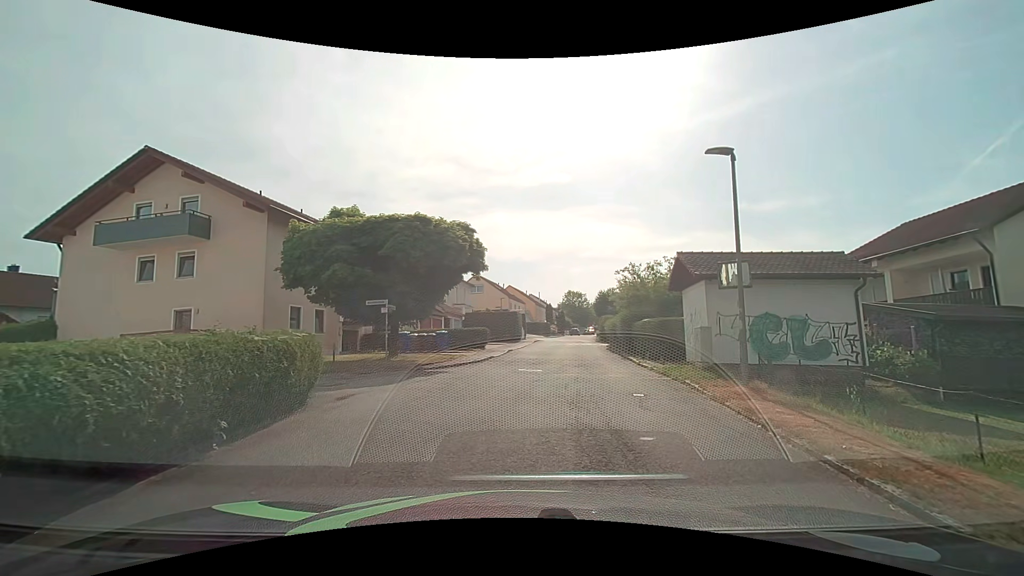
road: residential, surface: asphalt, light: Day
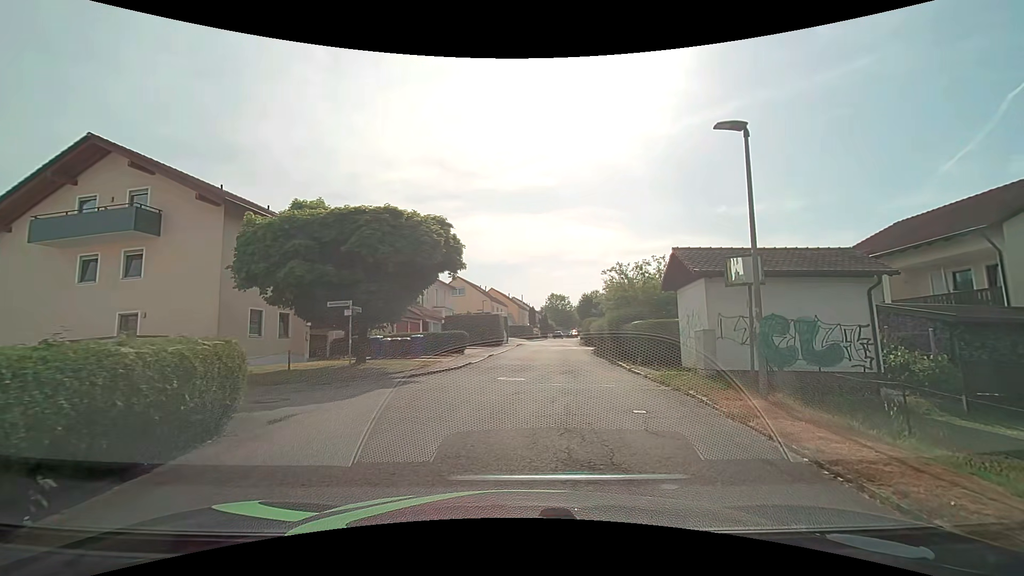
(0.0, +1.8) m; +3°
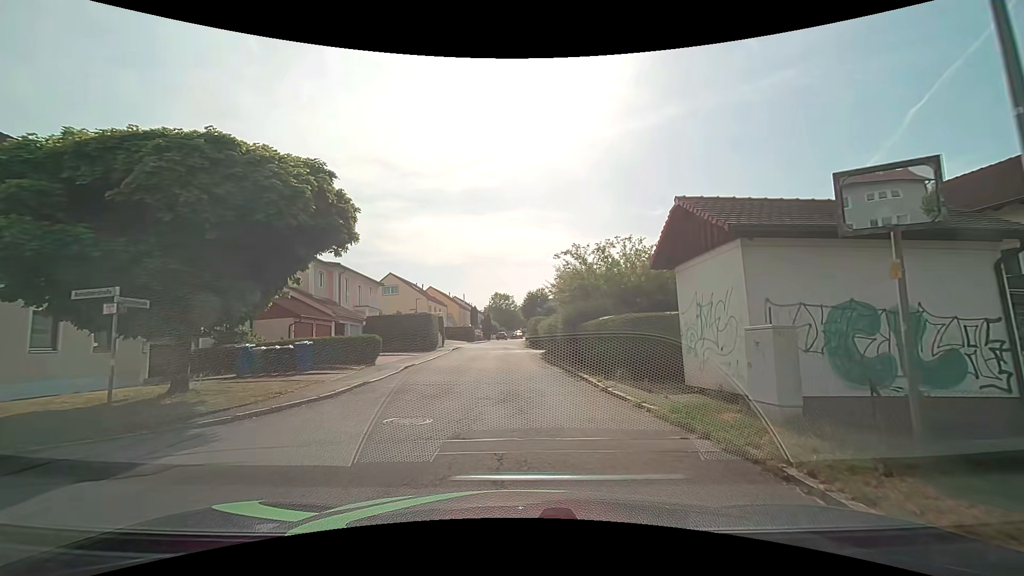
(+0.4, +6.6) m; +6°
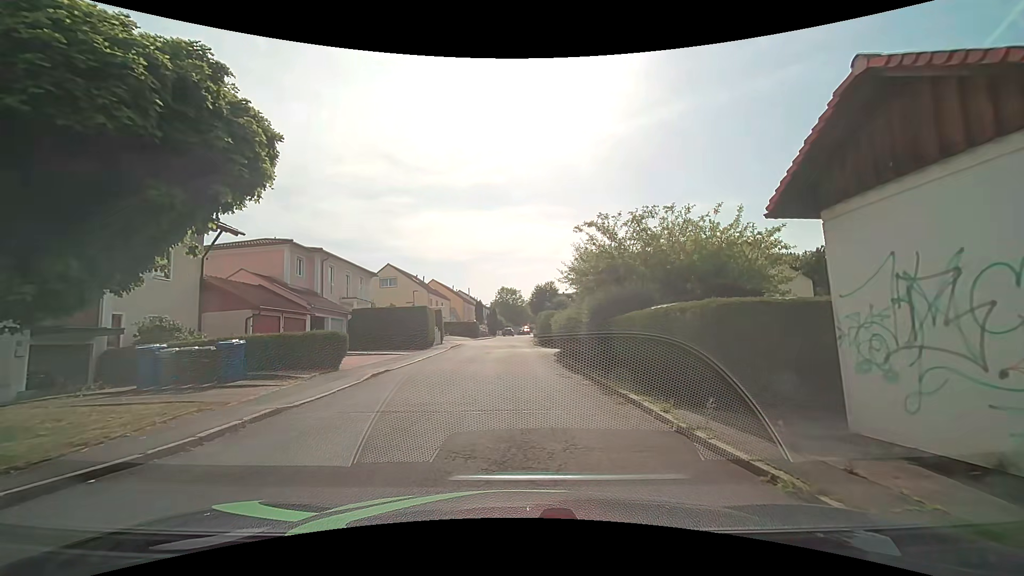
(0.0, +5.2) m; 0°
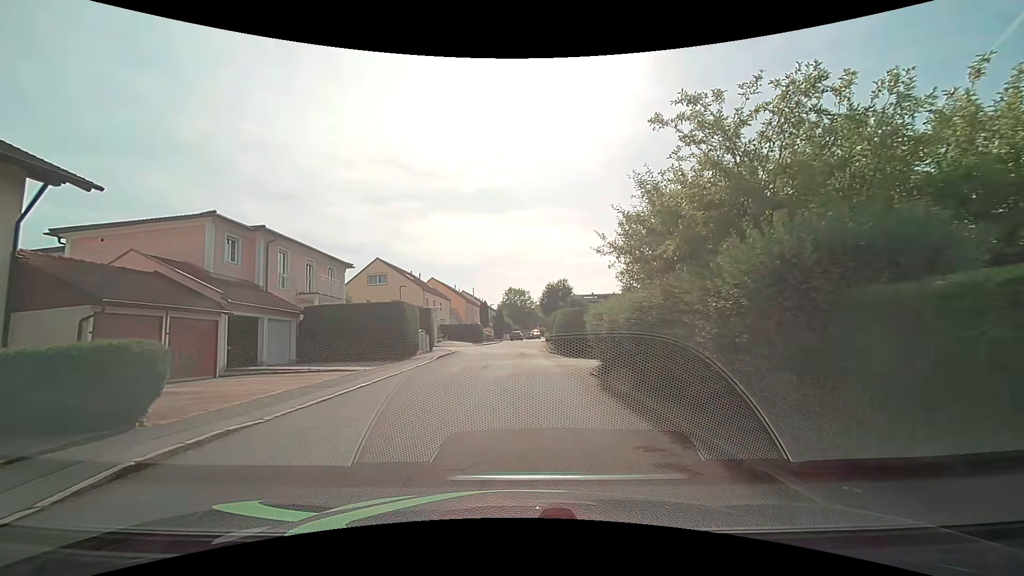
(-0.1, +9.1) m; -1°
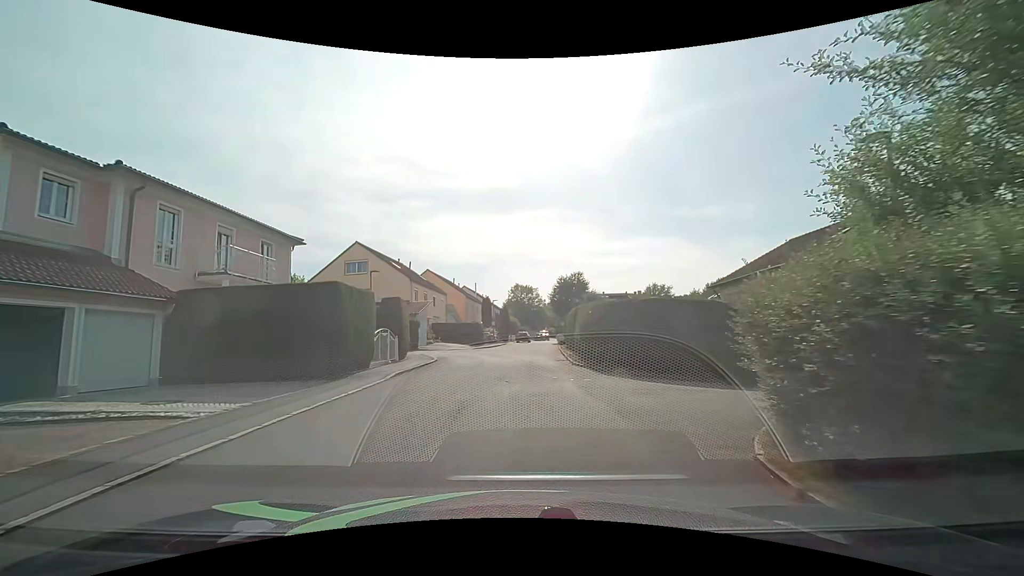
(-0.1, +10.0) m; -1°
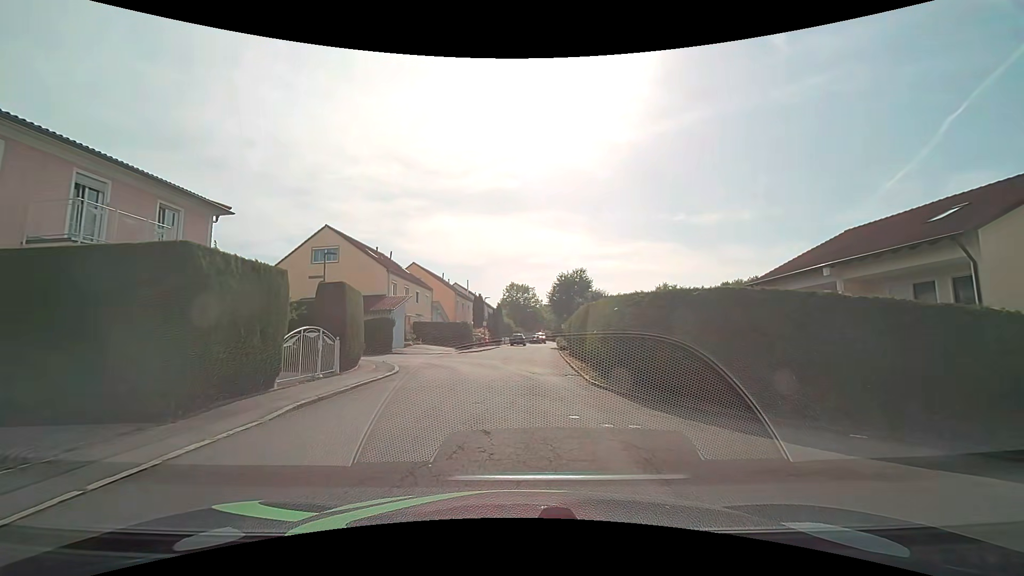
(0.0, +6.7) m; +1°
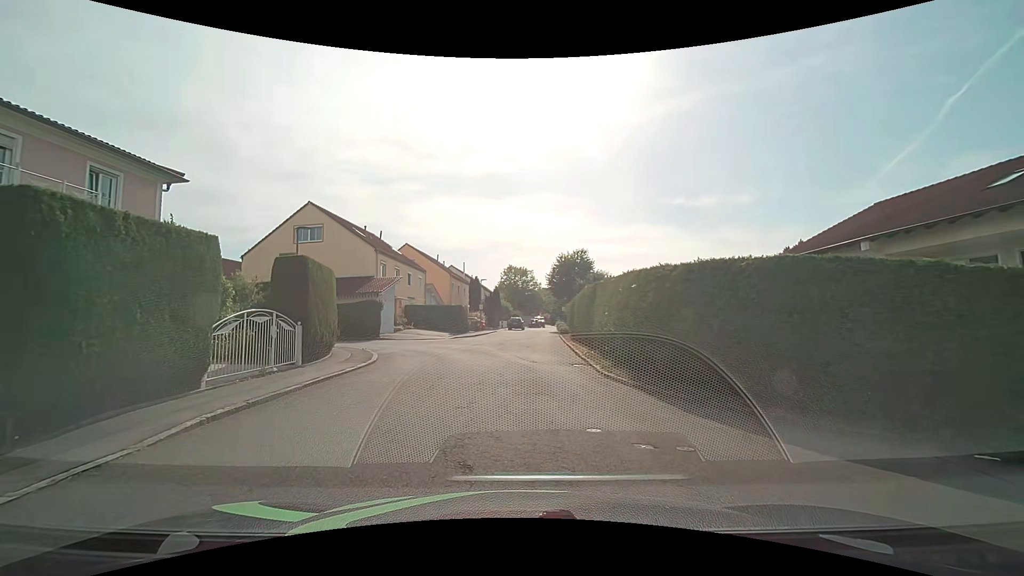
(0.0, +2.1) m; 0°
